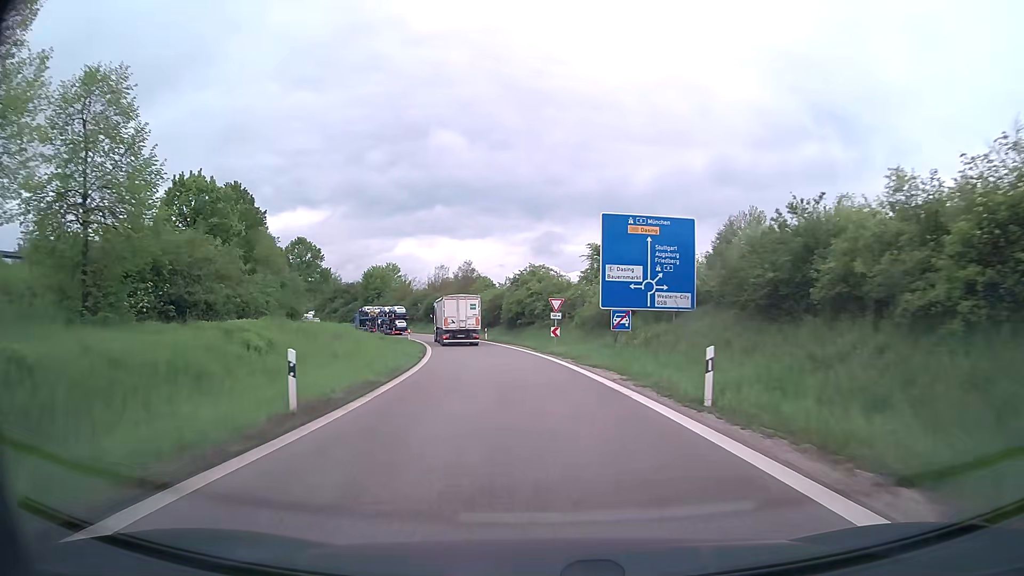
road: trunk_link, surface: asphalt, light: Day
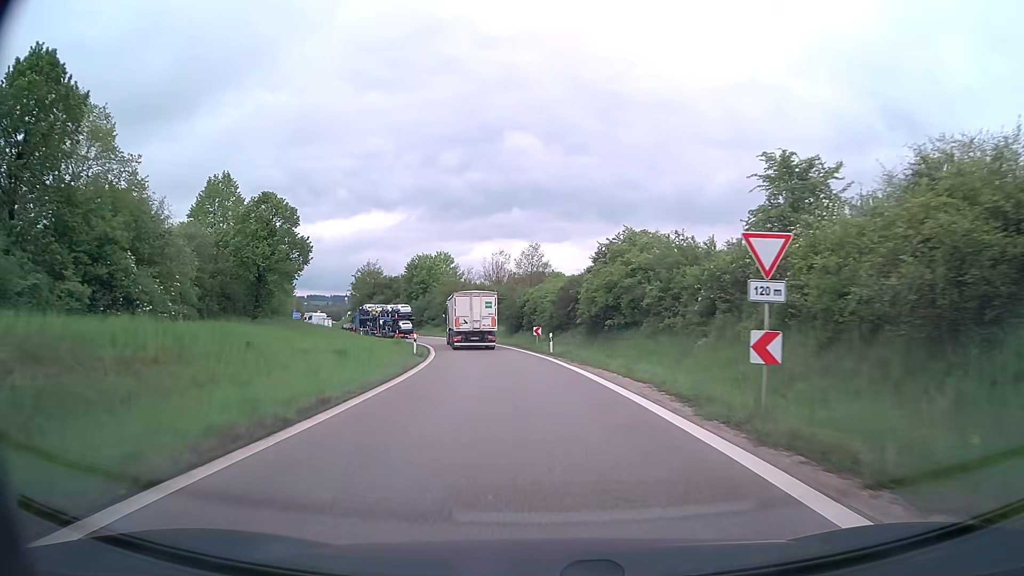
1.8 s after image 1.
(-1.4, +26.2) m; -6°
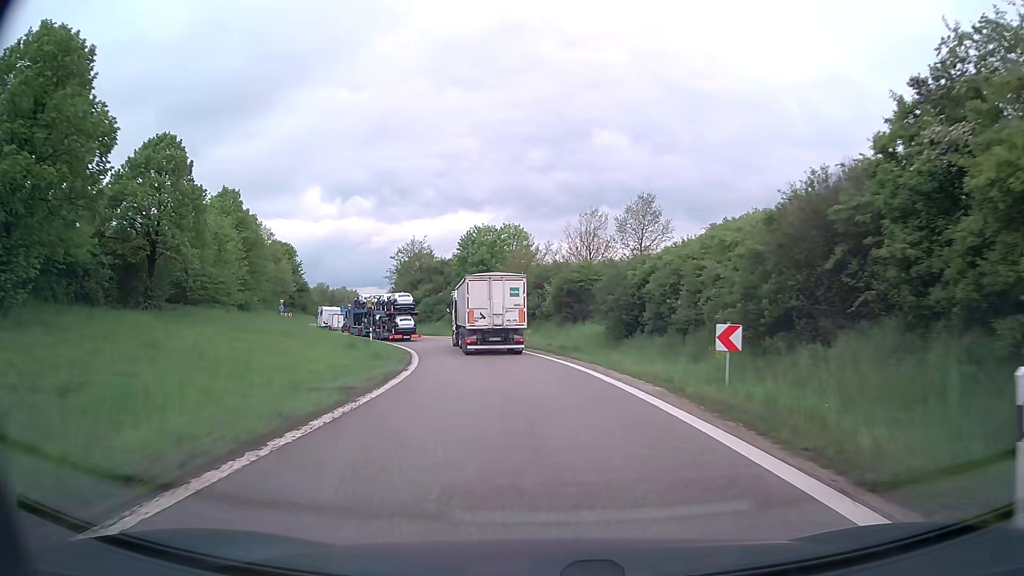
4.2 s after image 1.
(-2.2, +31.0) m; -8°
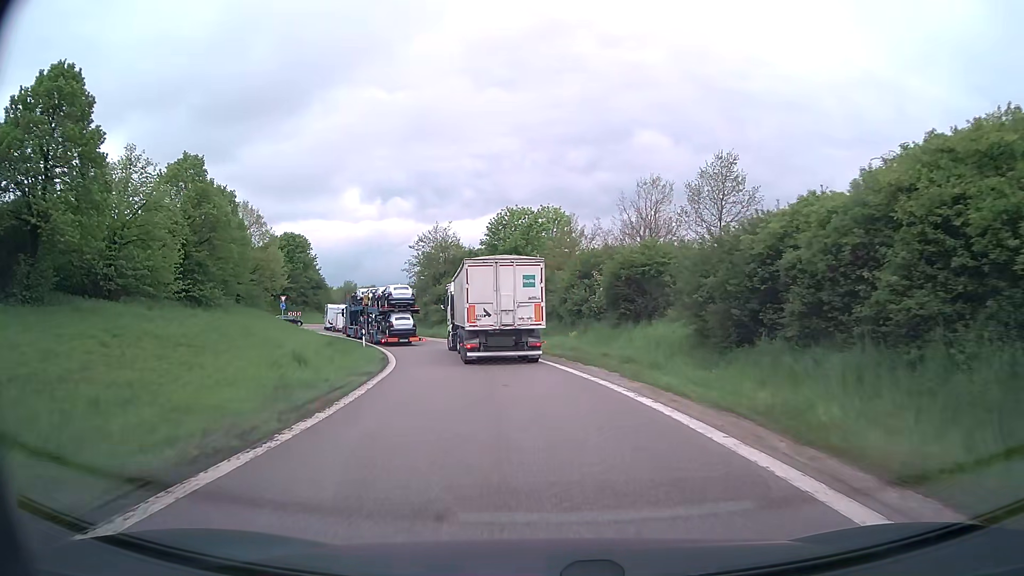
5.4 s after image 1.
(-0.4, +12.7) m; -4°
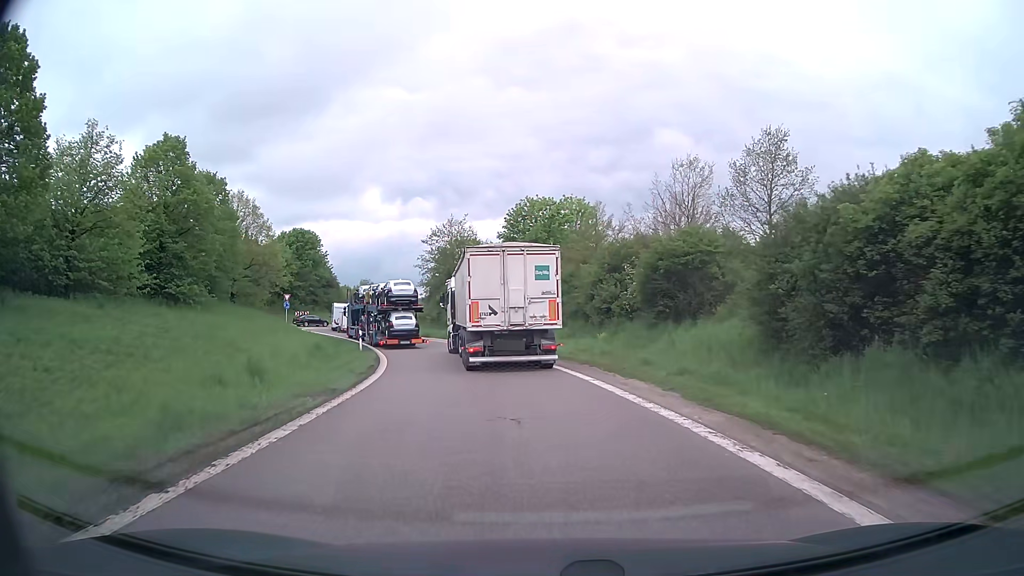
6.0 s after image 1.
(-0.1, +5.1) m; -2°
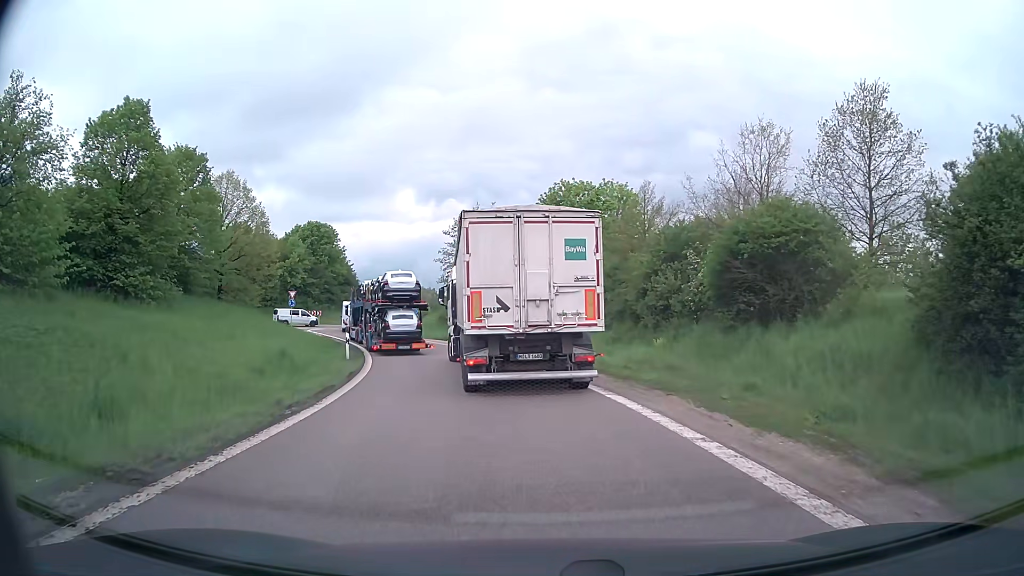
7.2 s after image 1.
(-0.2, +7.6) m; -3°
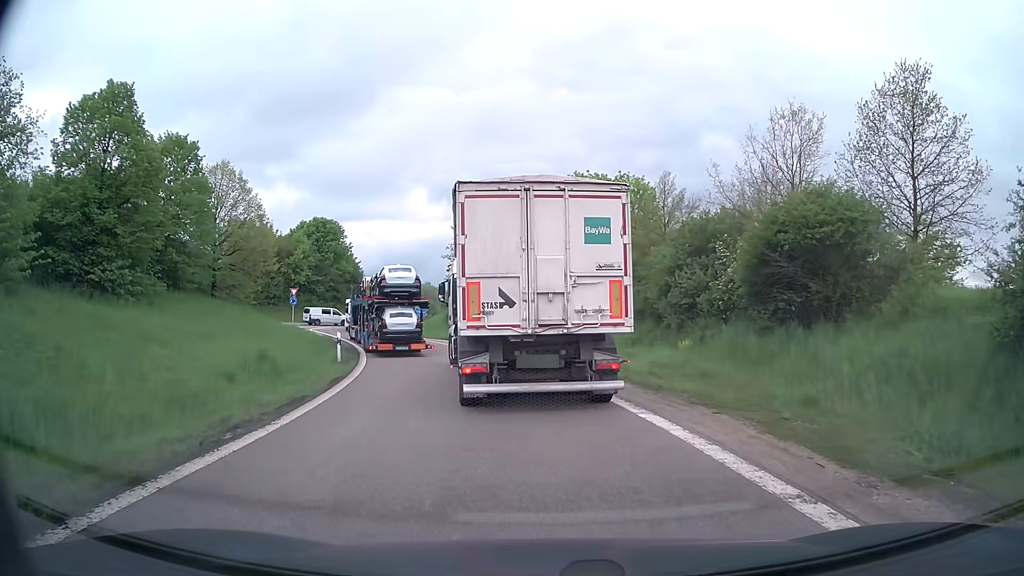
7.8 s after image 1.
(0.0, +2.5) m; -1°
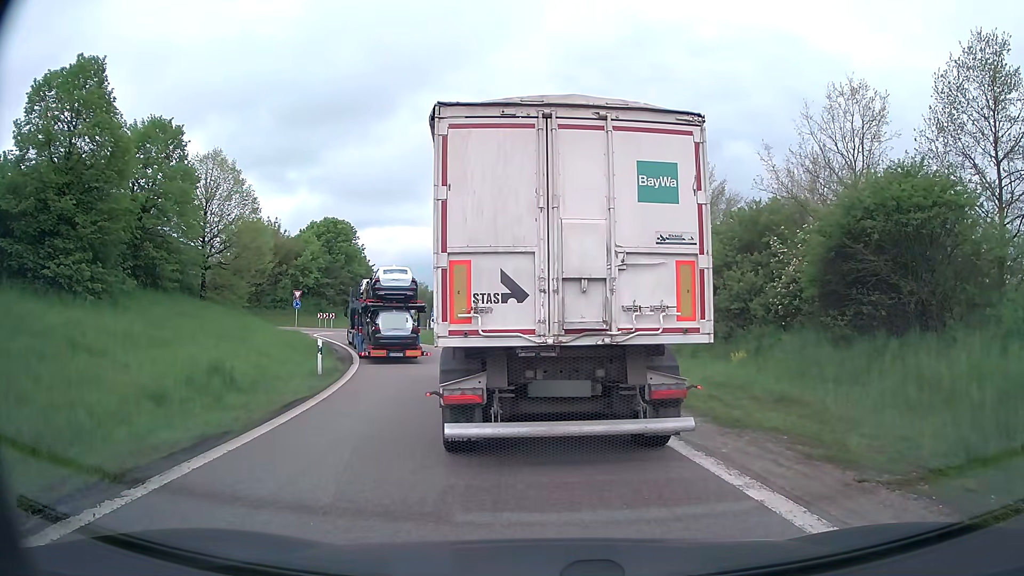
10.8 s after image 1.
(-0.1, +4.0) m; -2°
(-1, +10) (-2, +20) (-5, +29) (-9, +39) (-13, +48) (-16, +58) (-16, +67) (-13, +77) (-12, +87) (-12, +97) m
